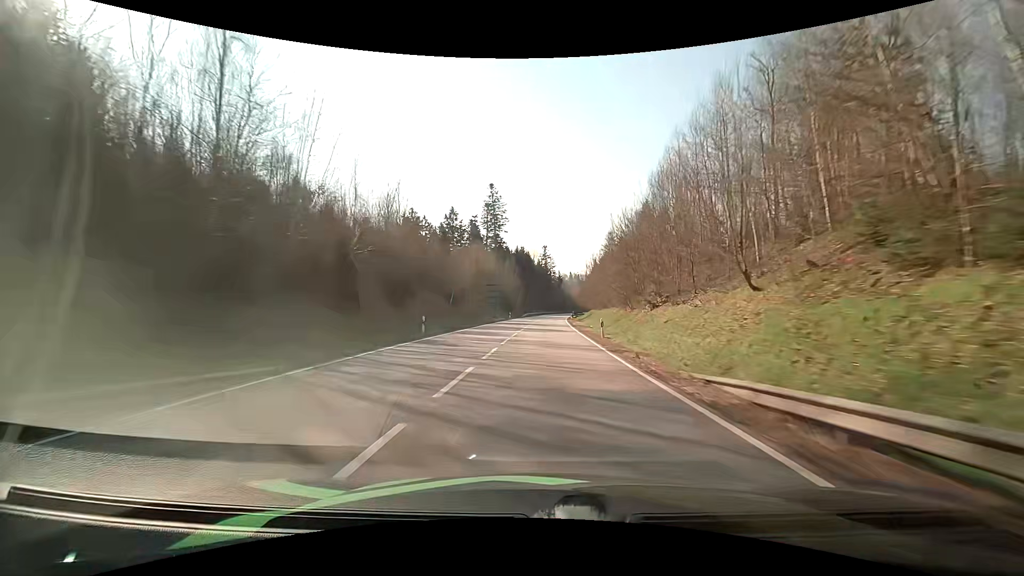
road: primary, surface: asphalt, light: Day
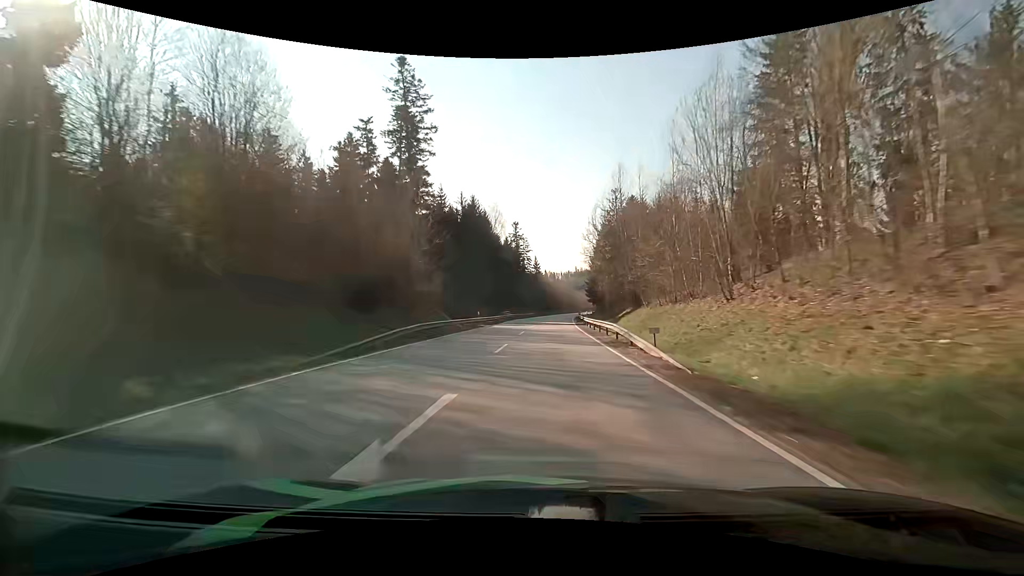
(+2.3, +82.5) m; +3°
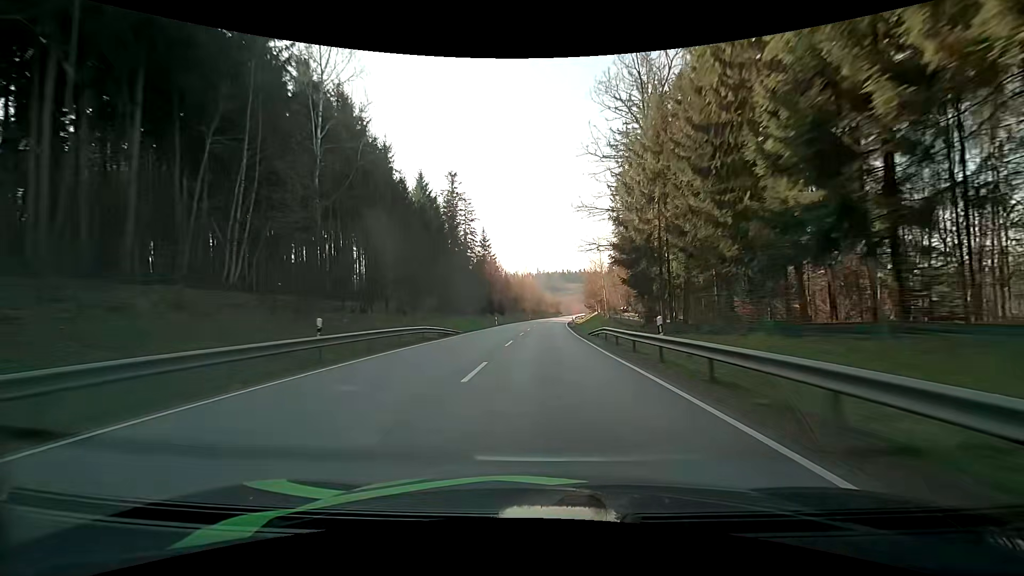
(+2.9, +81.9) m; +5°
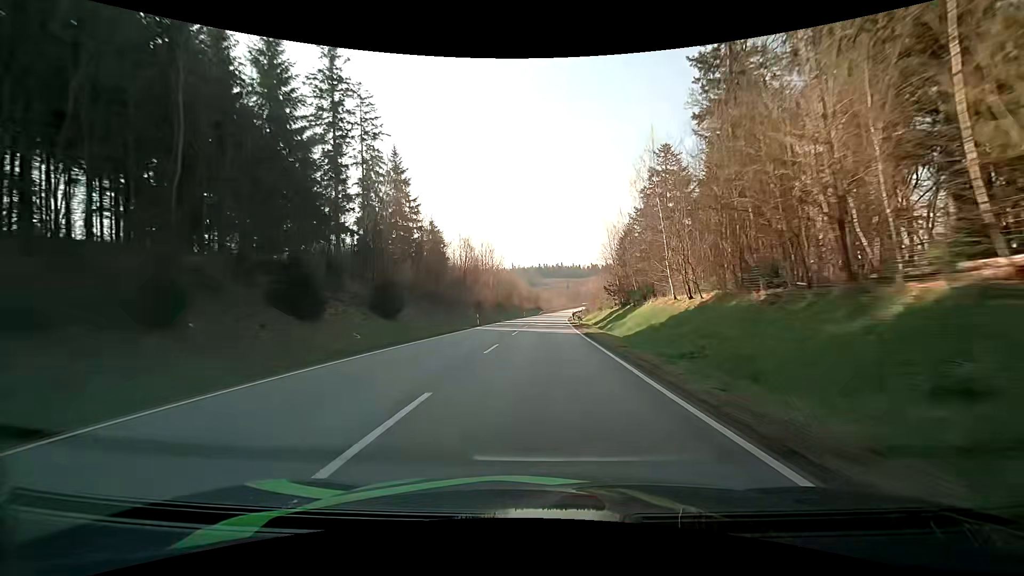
(+1.5, +65.2) m; +2°
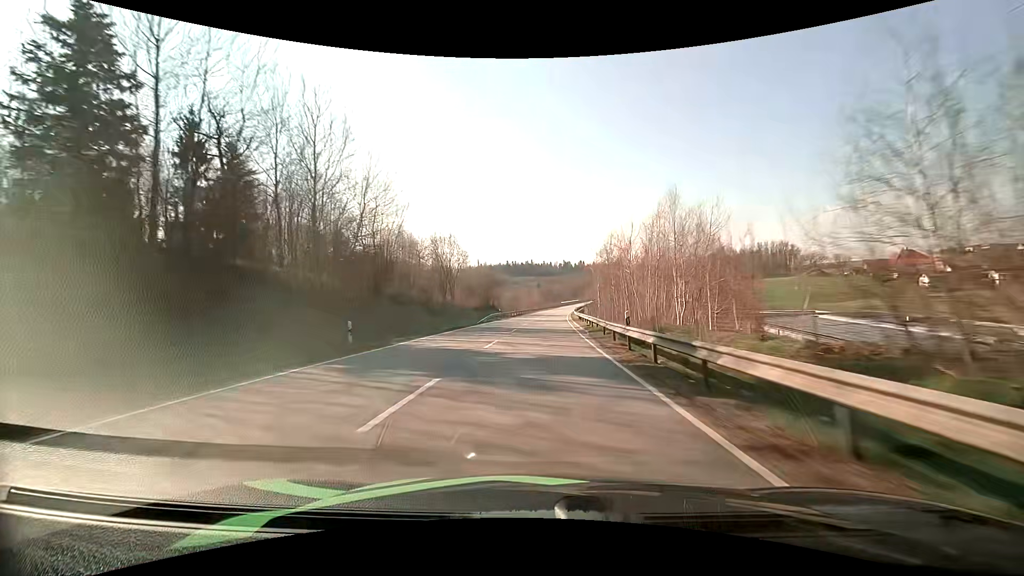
(+2.8, +81.8) m; +4°
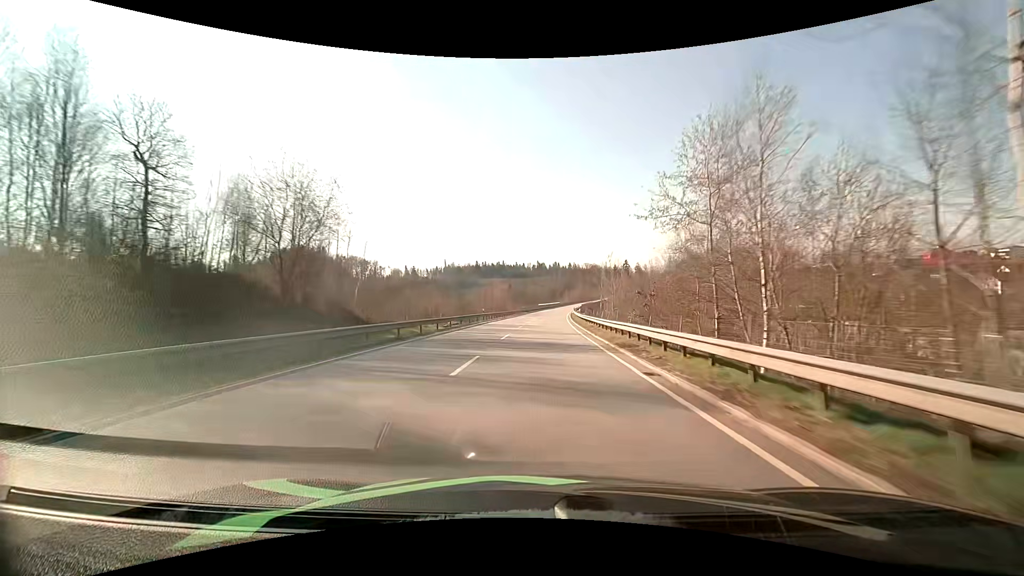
(+1.6, +66.9) m; +3°
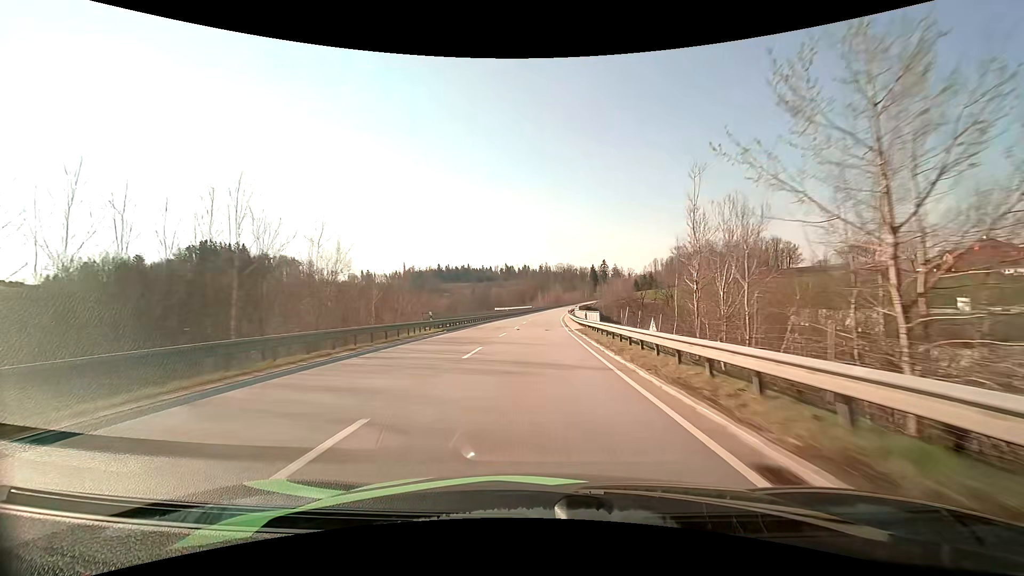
(+2.0, +67.6) m; +3°
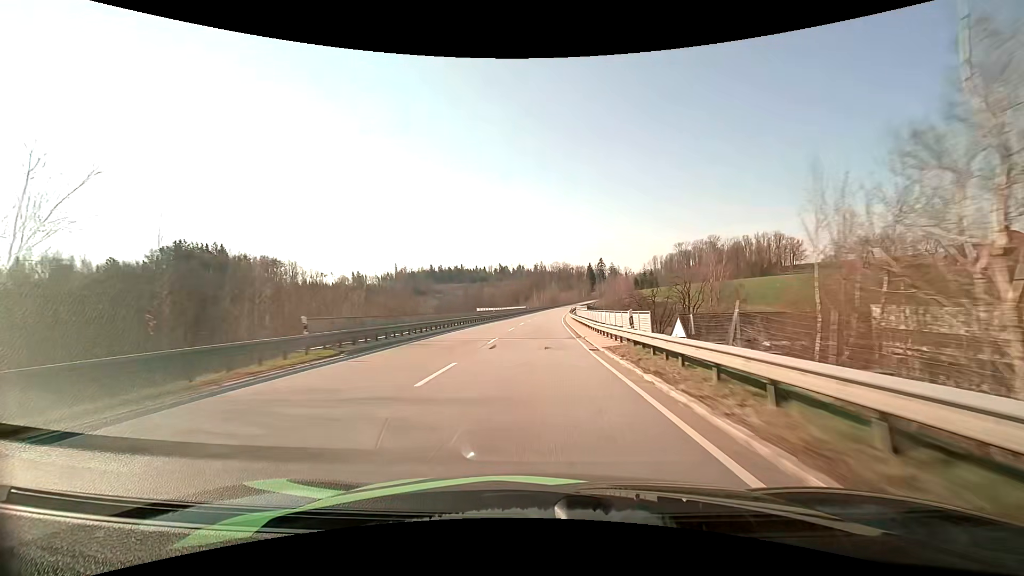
(+0.1, +17.0) m; +1°
(0, +10) (0, +20) (0, +30) (0, +40) (+1, +50) (+1, +60) (+1, +70) (+2, +80) (+3, +90) (+3, +100) m
